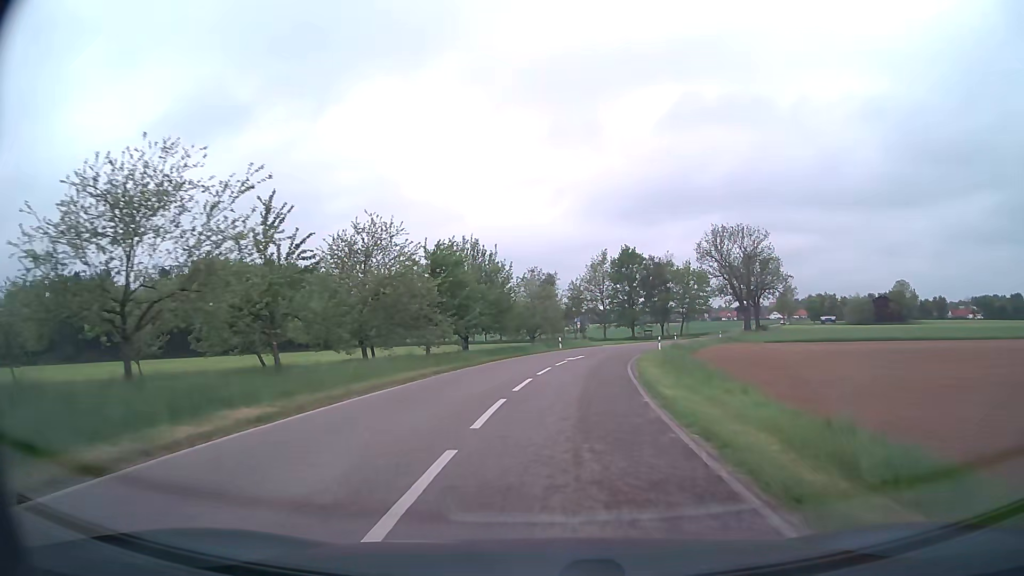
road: unclassified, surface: asphalt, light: Day
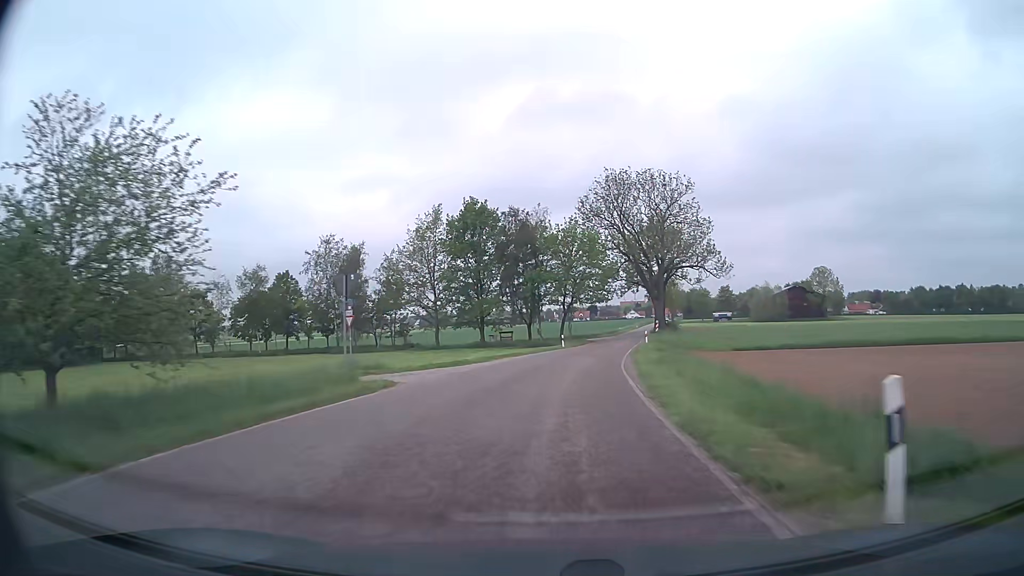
(+4.7, +45.2) m; +13°
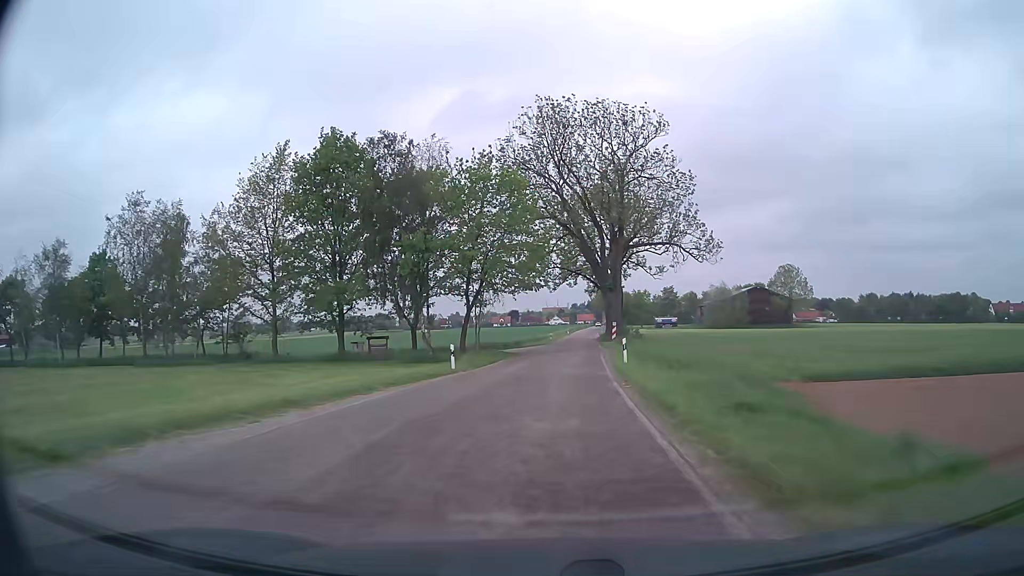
(+1.9, +28.1) m; +7°
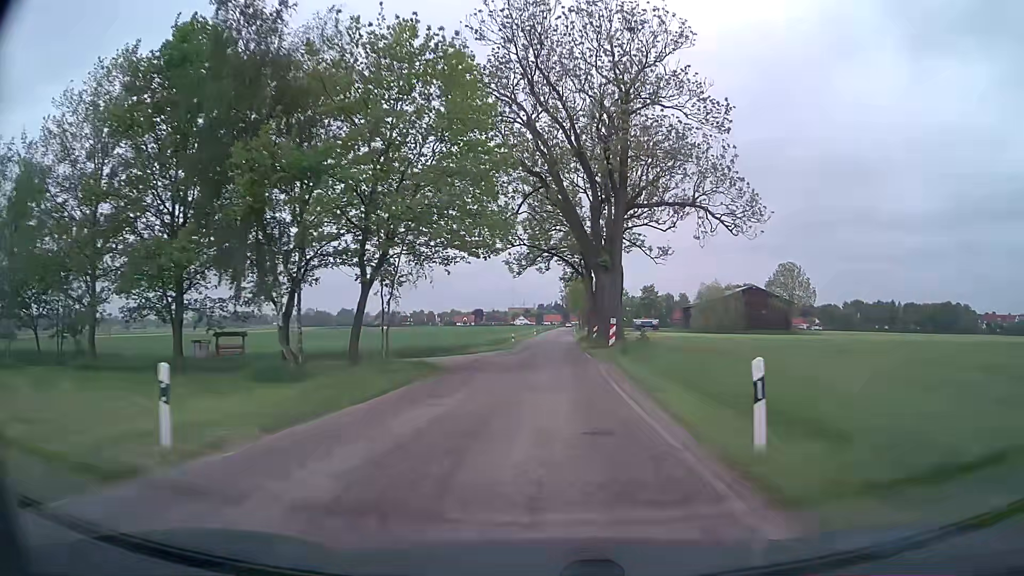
(+0.5, +19.4) m; +3°
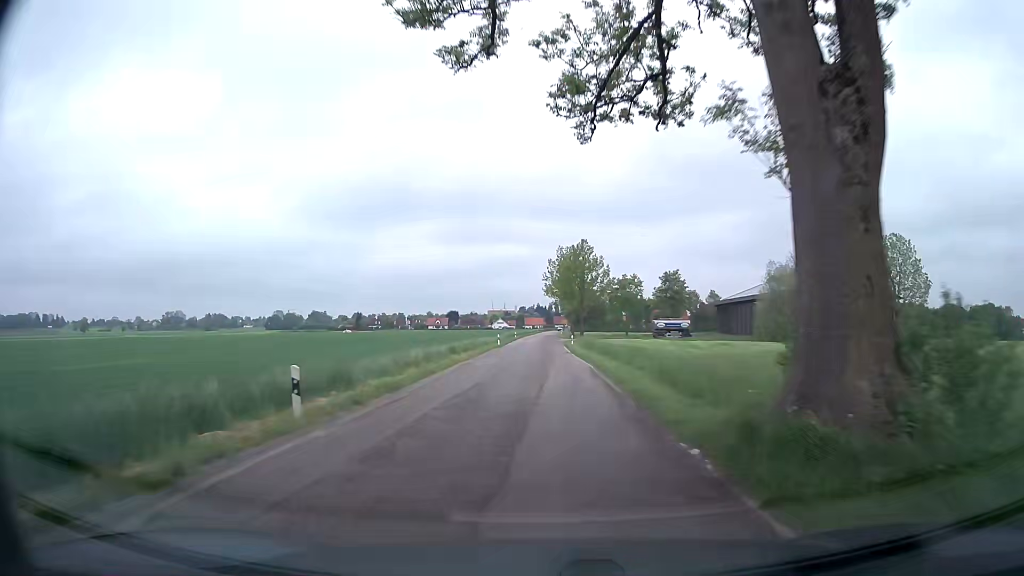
(+1.3, +48.5) m; +2°
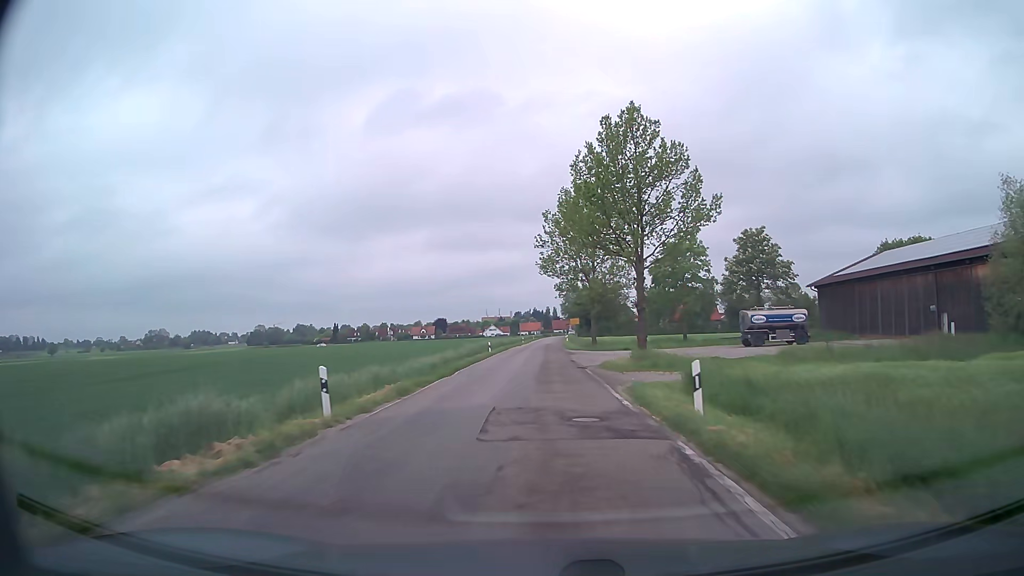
(+0.3, +46.1) m; 0°
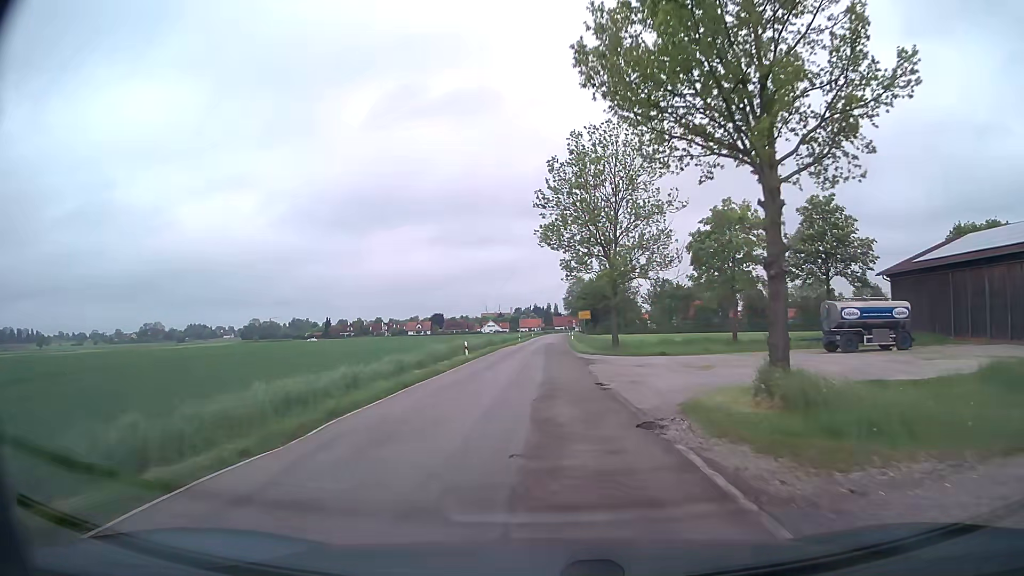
(0.0, +16.6) m; 0°
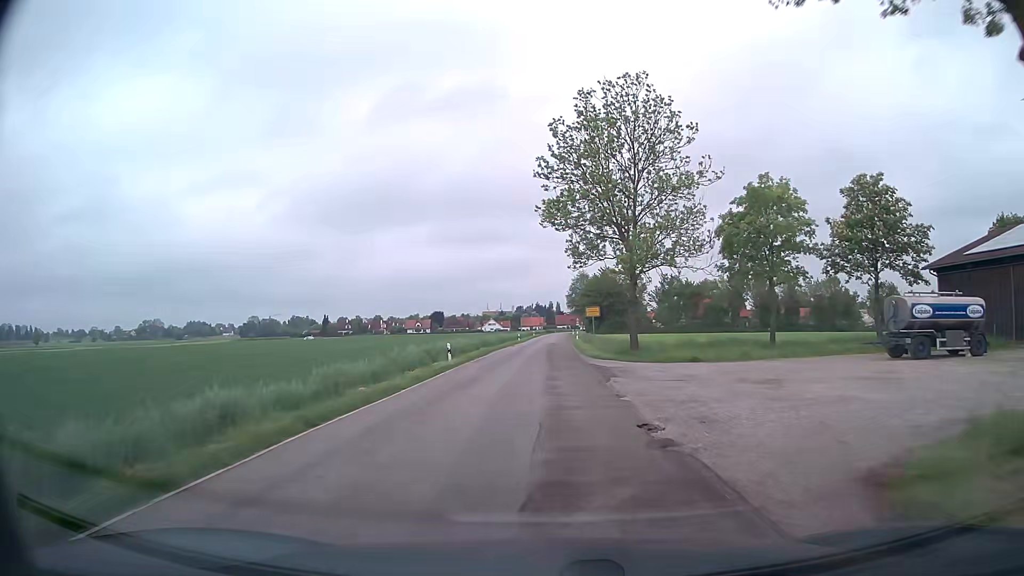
(0.0, +7.6) m; 0°
(0, +10) (0, +20) (0, +30) (0, +40) (+1, +50) (+1, +60) (+1, +70) (+1, +80) (+2, +90) (+2, +100) m
